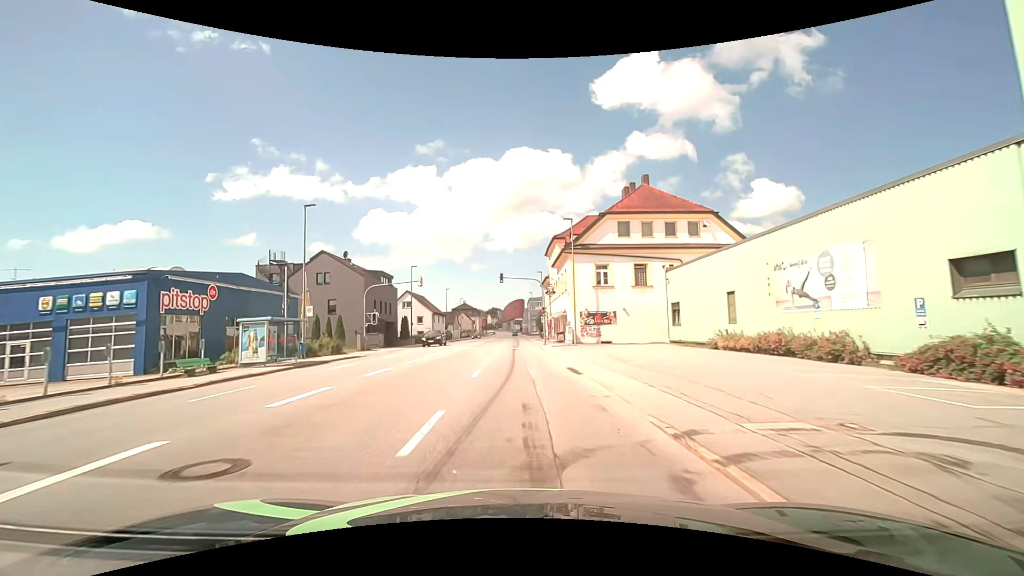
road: tertiary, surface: asphalt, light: Day
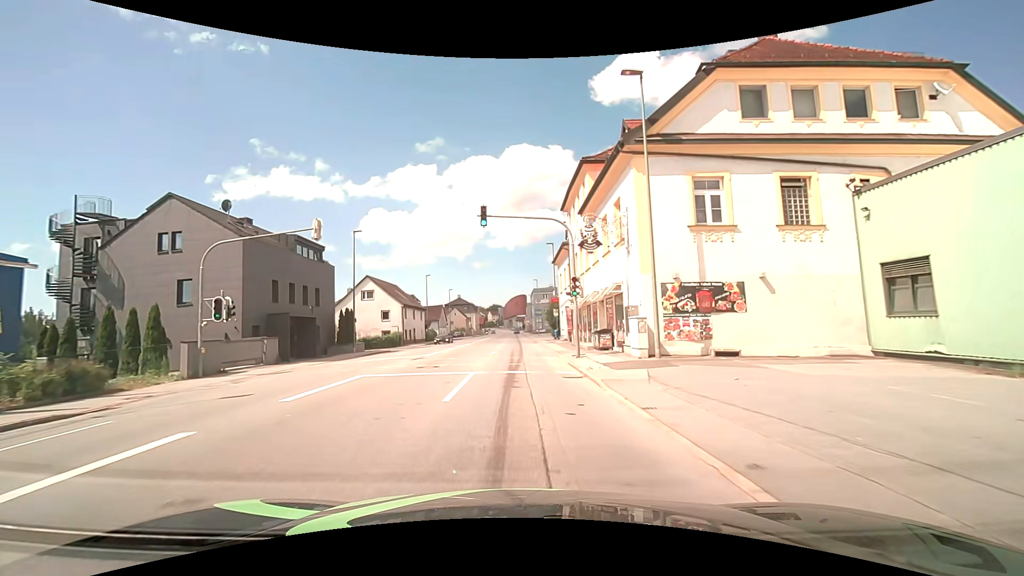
(-0.1, +23.4) m; -1°
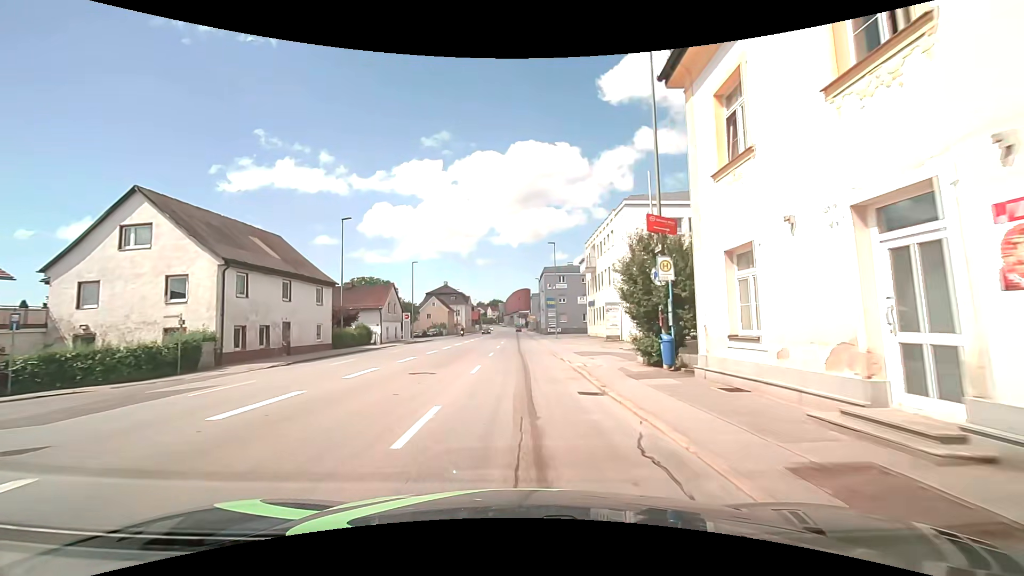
(0.0, +38.4) m; 0°
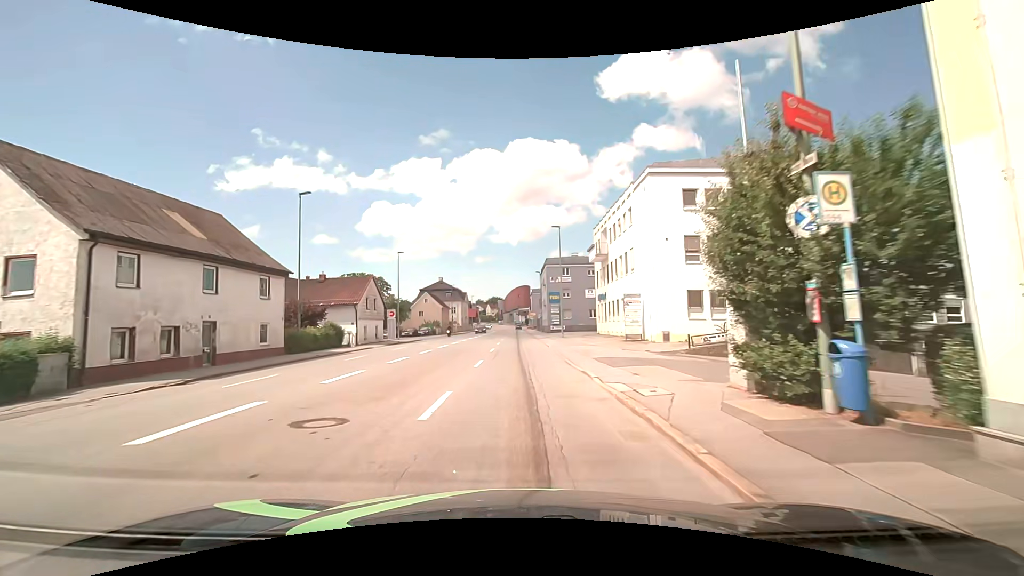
(+0.1, +7.5) m; 0°
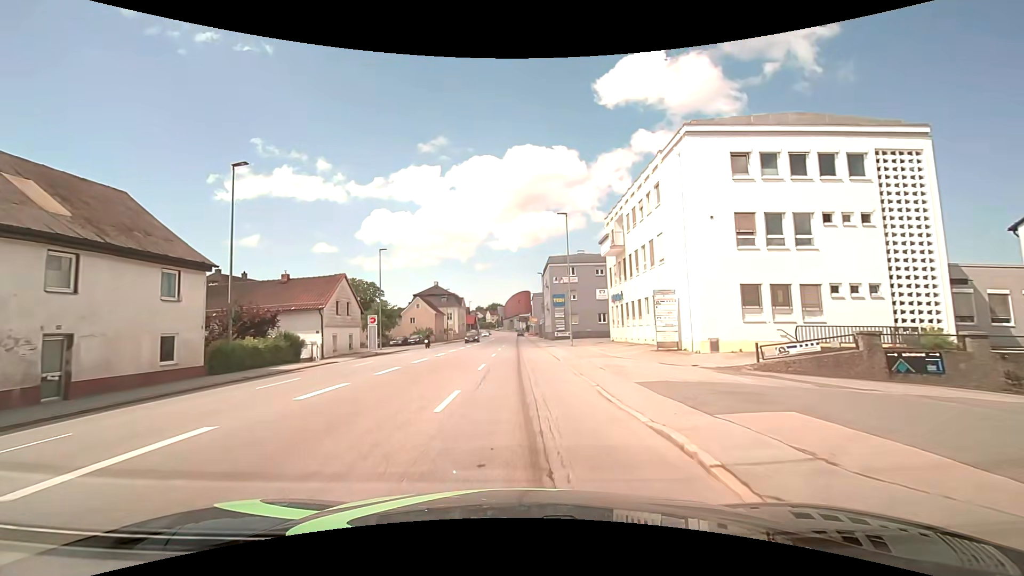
(0.0, +7.6) m; 0°
